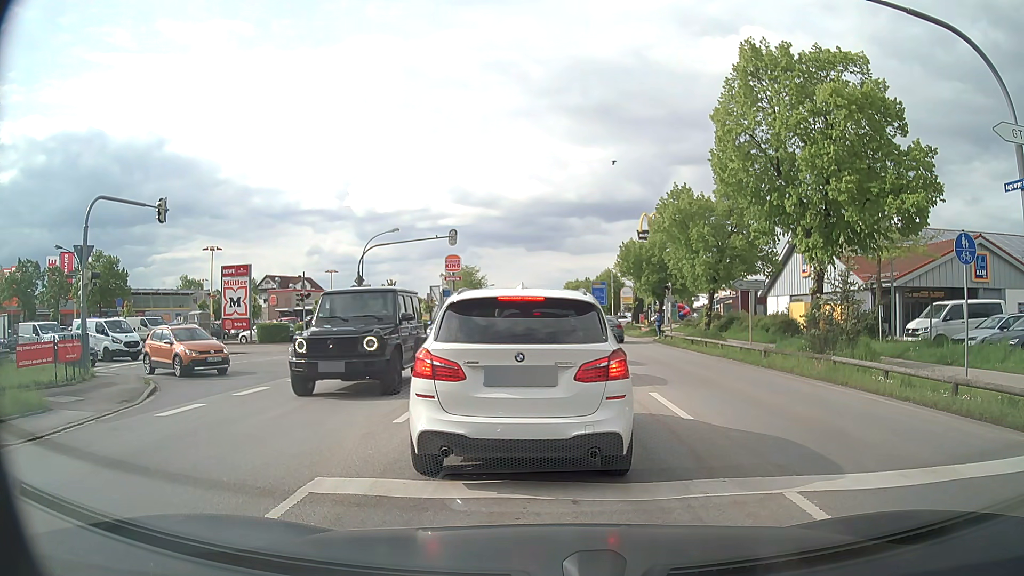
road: secondary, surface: asphalt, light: Day
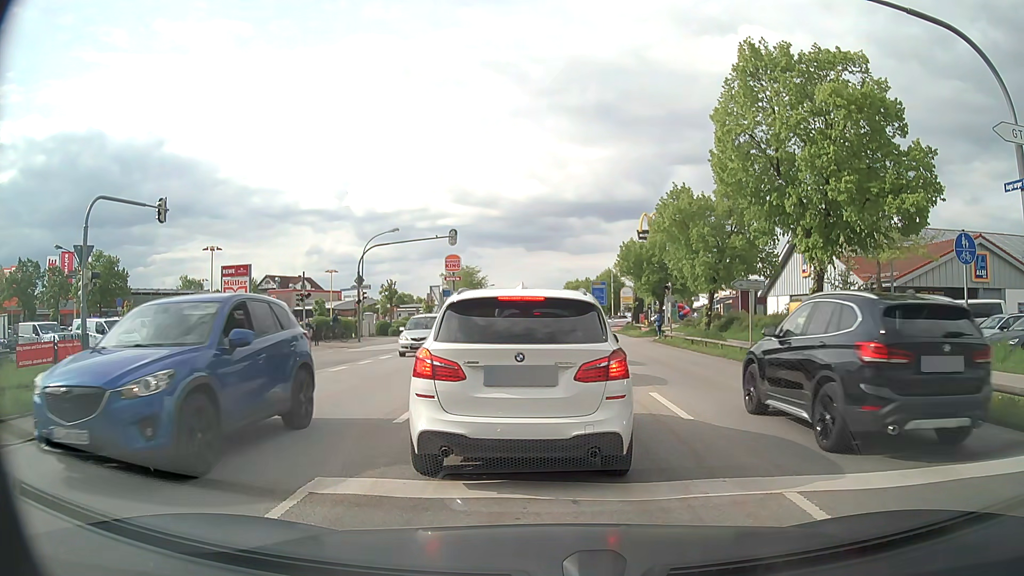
(0.0, 0.0) m; 0°
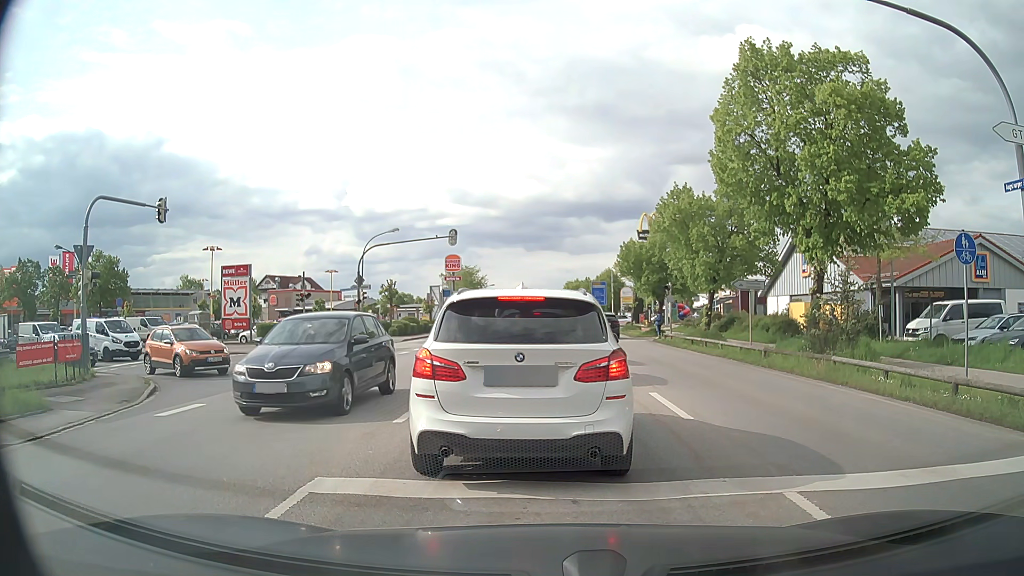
(0.0, 0.0) m; 0°
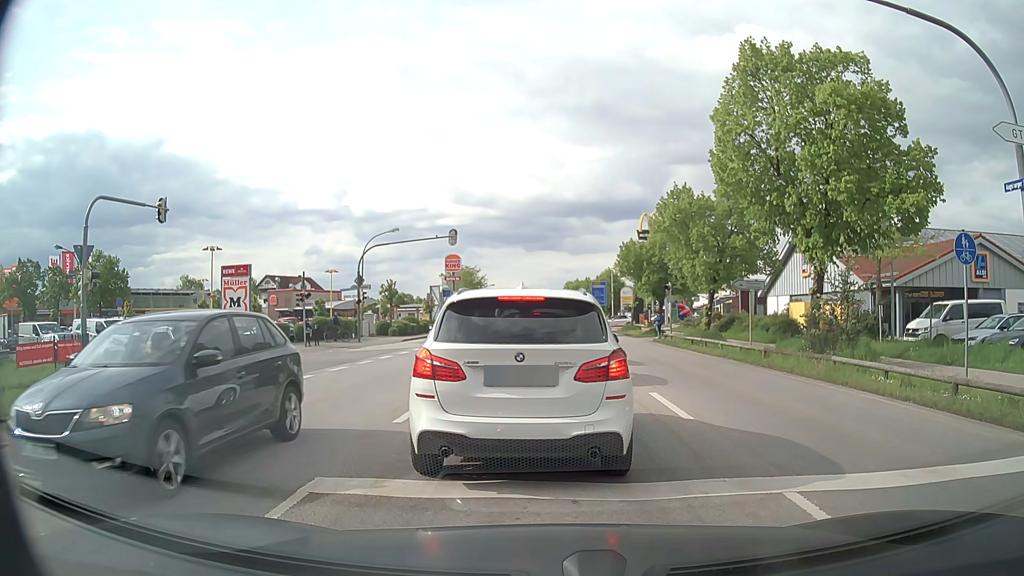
(0.0, 0.0) m; 0°
